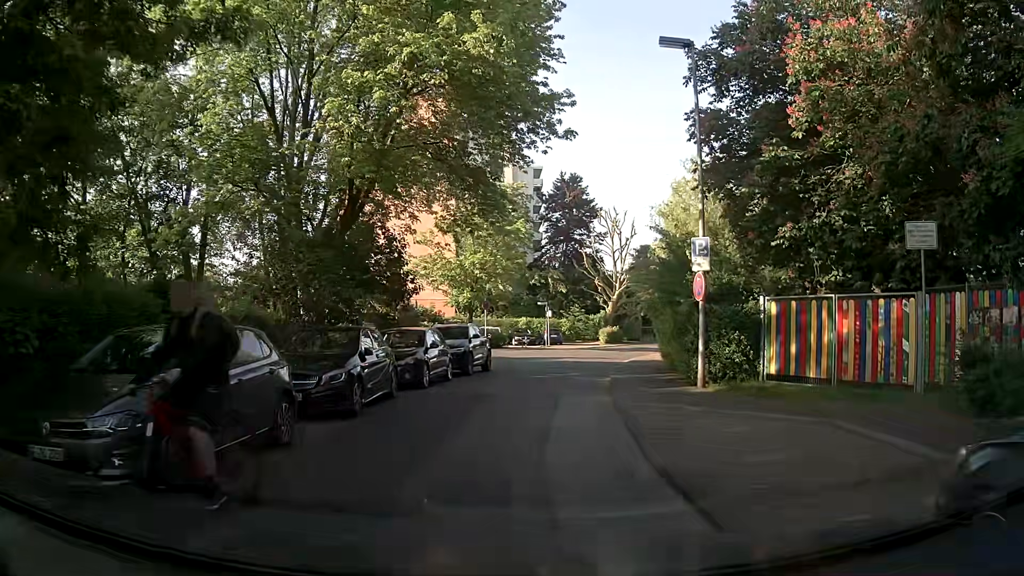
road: residential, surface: asphalt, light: Day
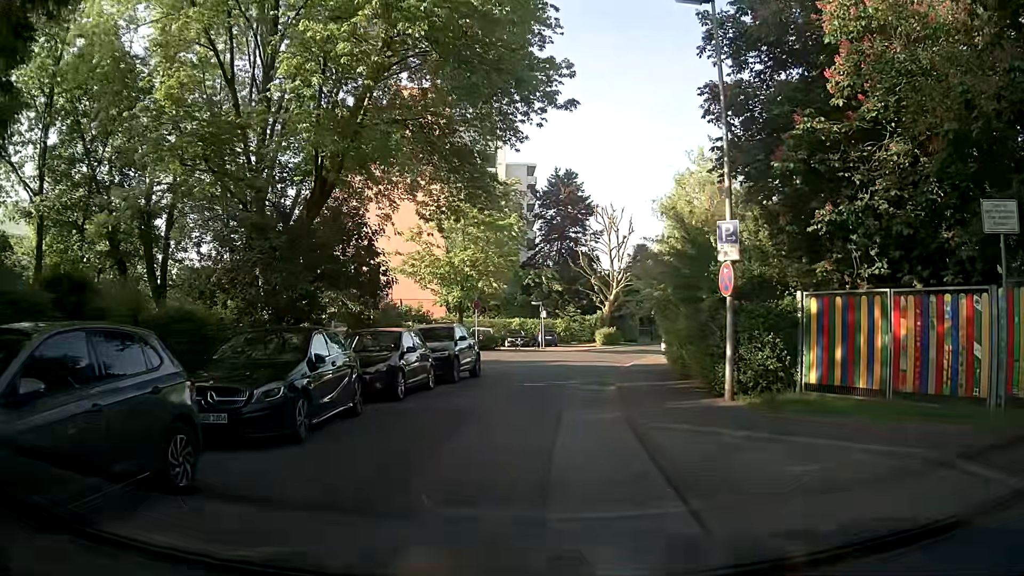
(0.0, +2.5) m; -1°
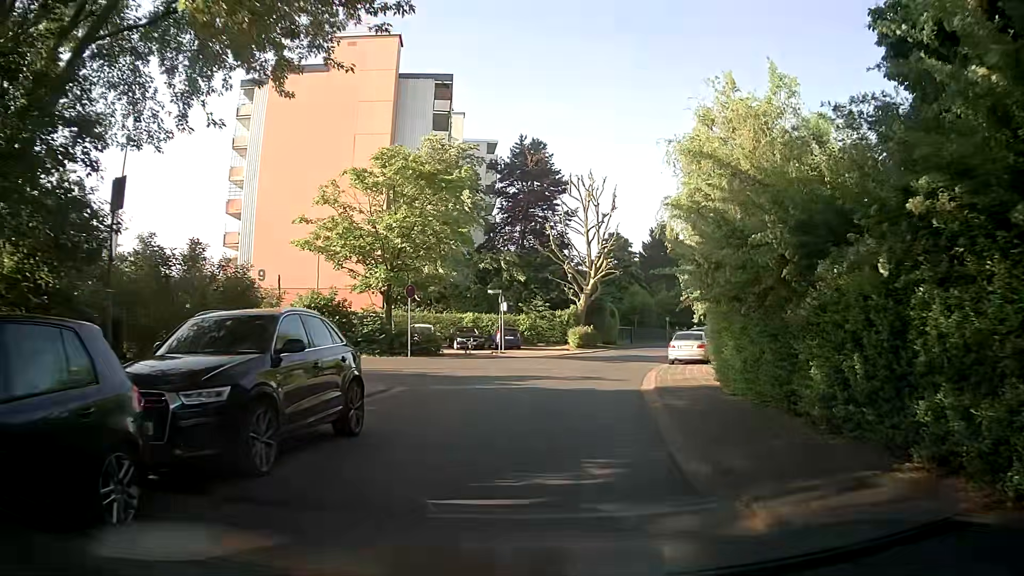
(+0.5, +12.0) m; +5°
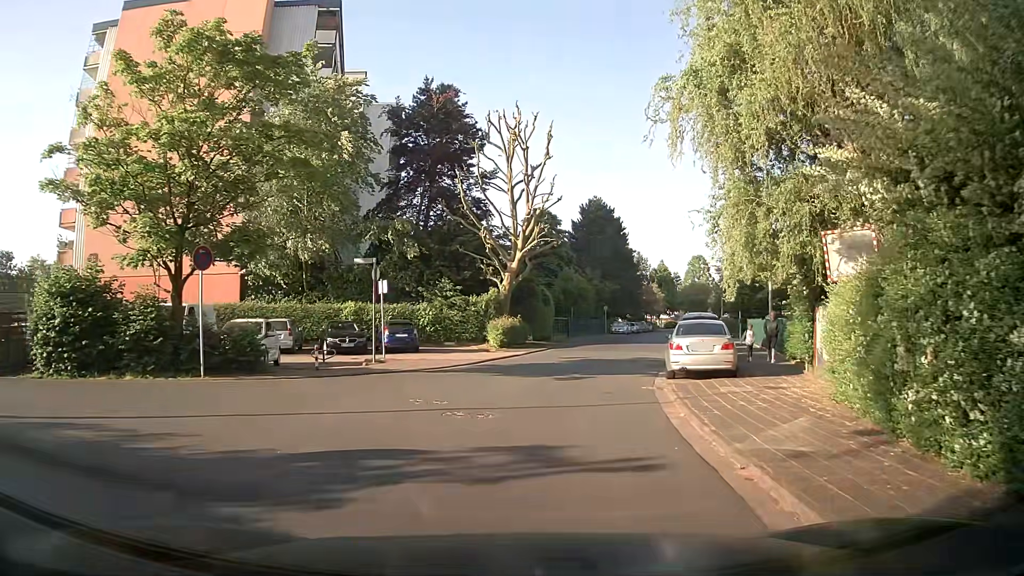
(+0.9, +13.3) m; +7°
(0, +10) (+2, +20) (+4, +30) (+6, +39) (+9, +49) (+11, +59) (+14, +68) (+16, +78) (+19, +88) (+21, +97) m
